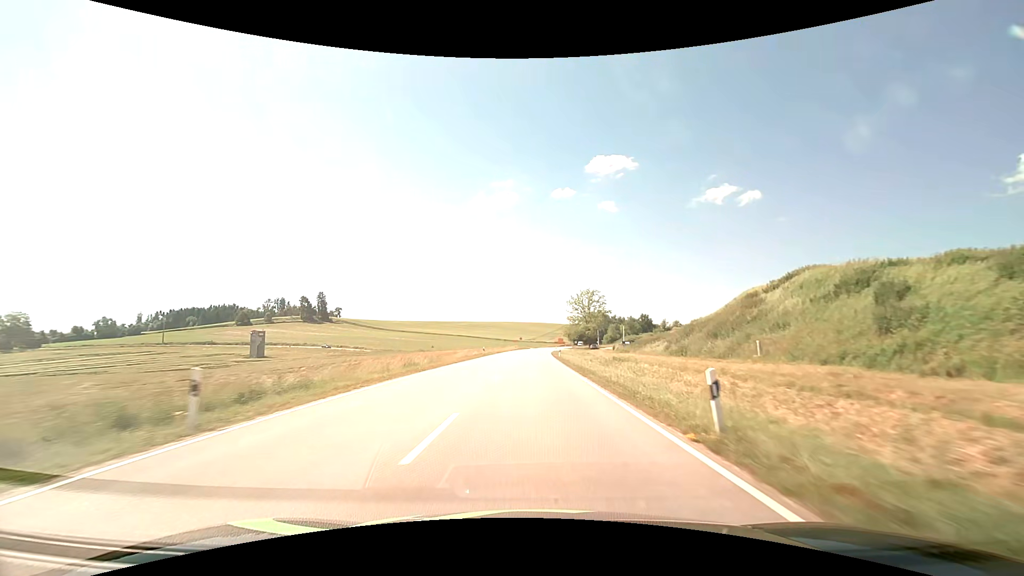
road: secondary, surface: asphalt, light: Day
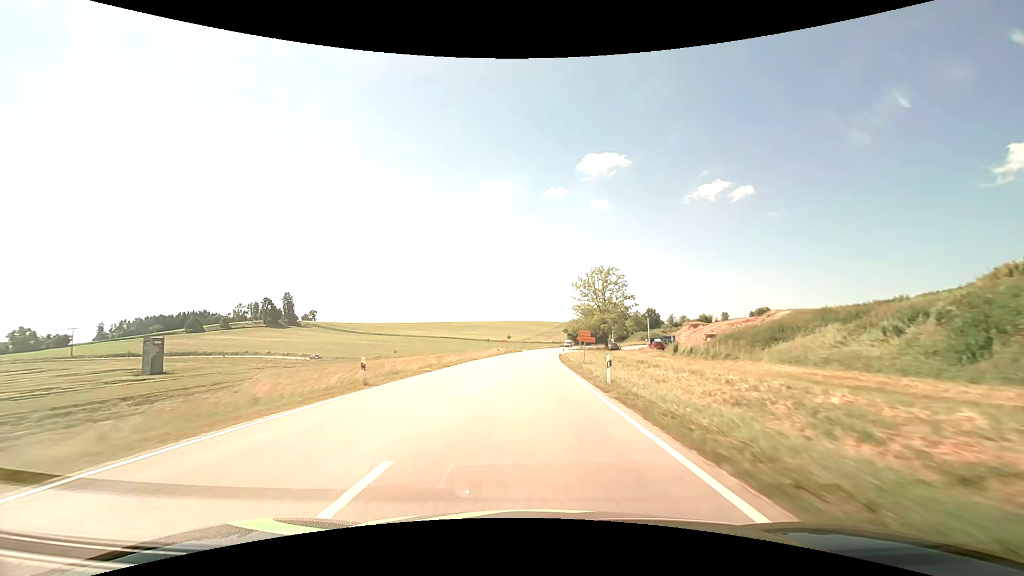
(+0.3, +40.0) m; +1°
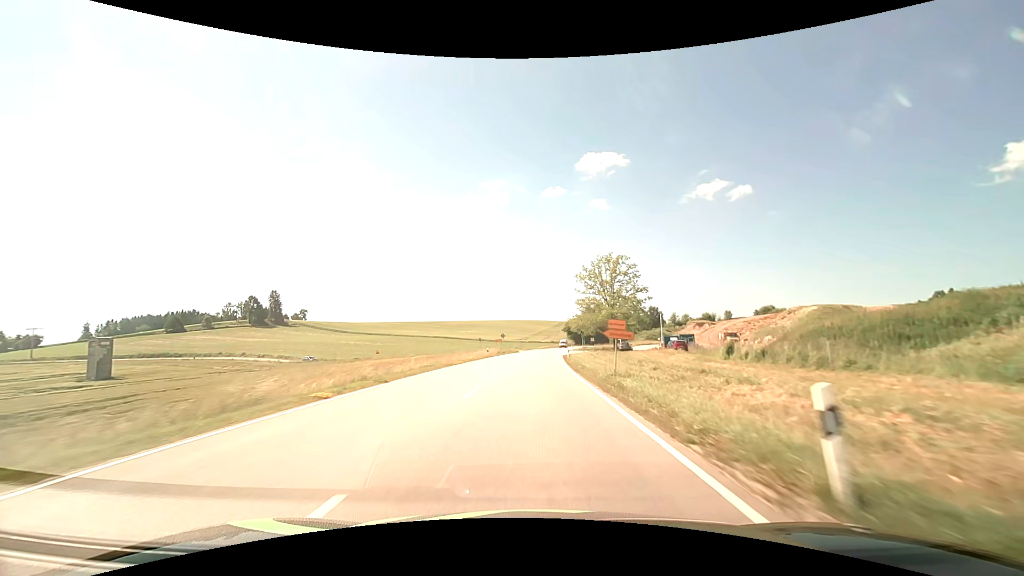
(0.0, +13.2) m; 0°
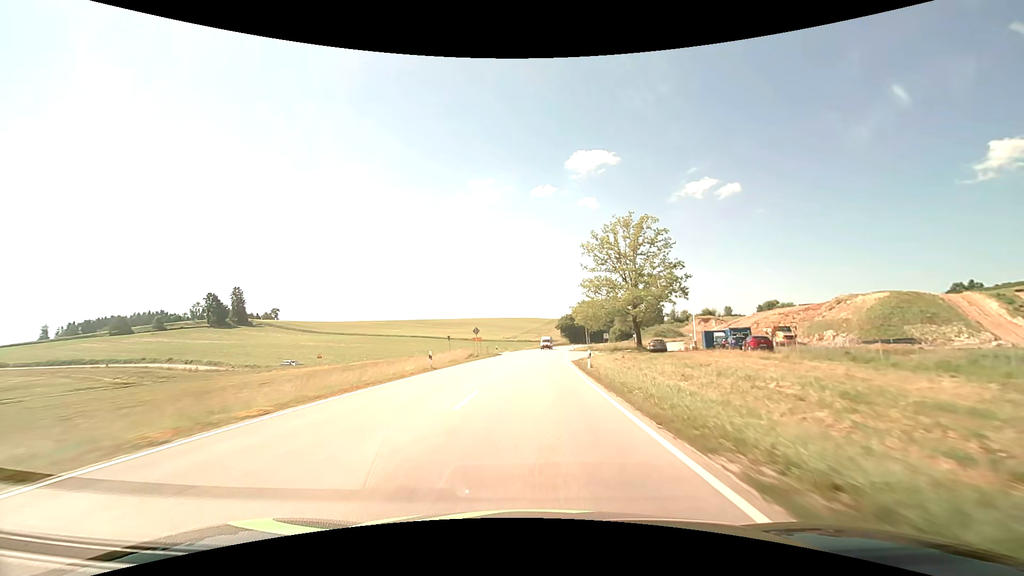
(+0.2, +26.3) m; +1°
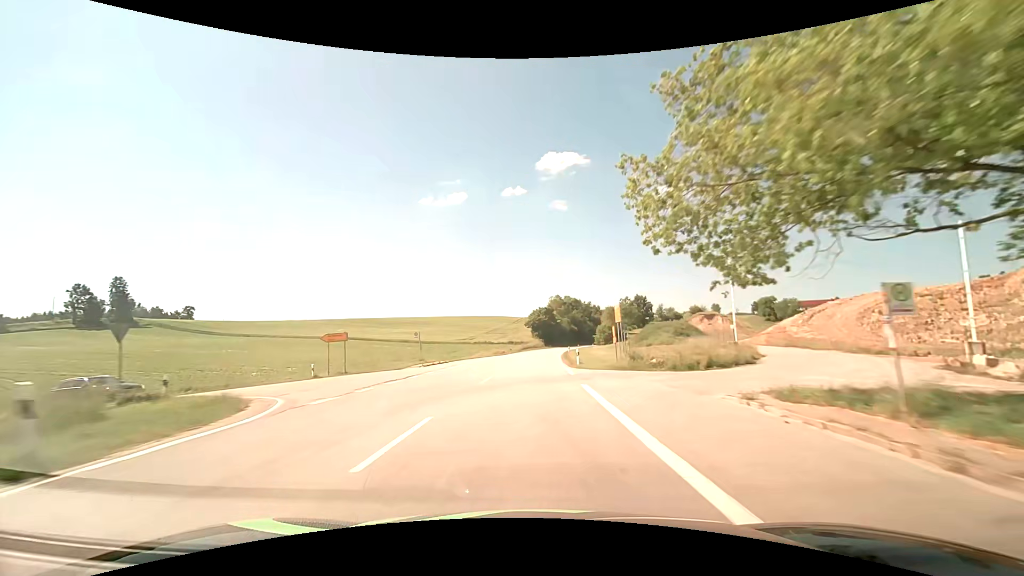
(+1.7, +52.5) m; +4°
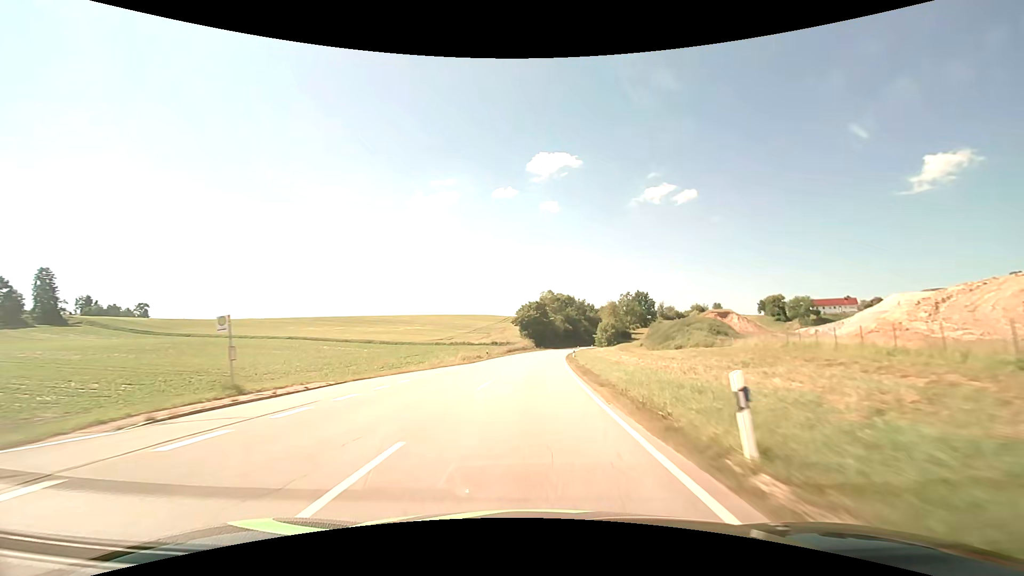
(+0.3, +26.4) m; +1°
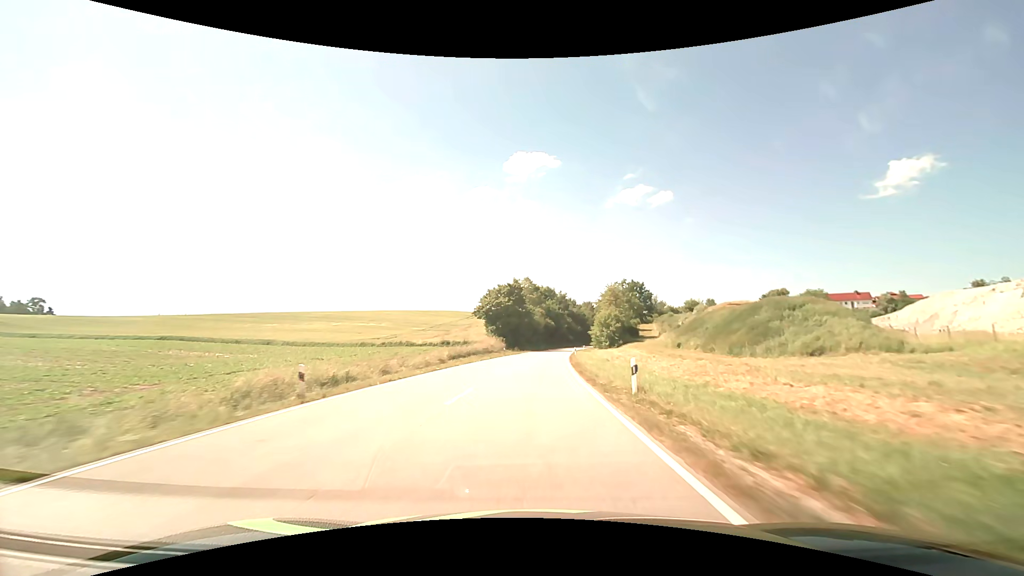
(+0.9, +39.6) m; +3°
